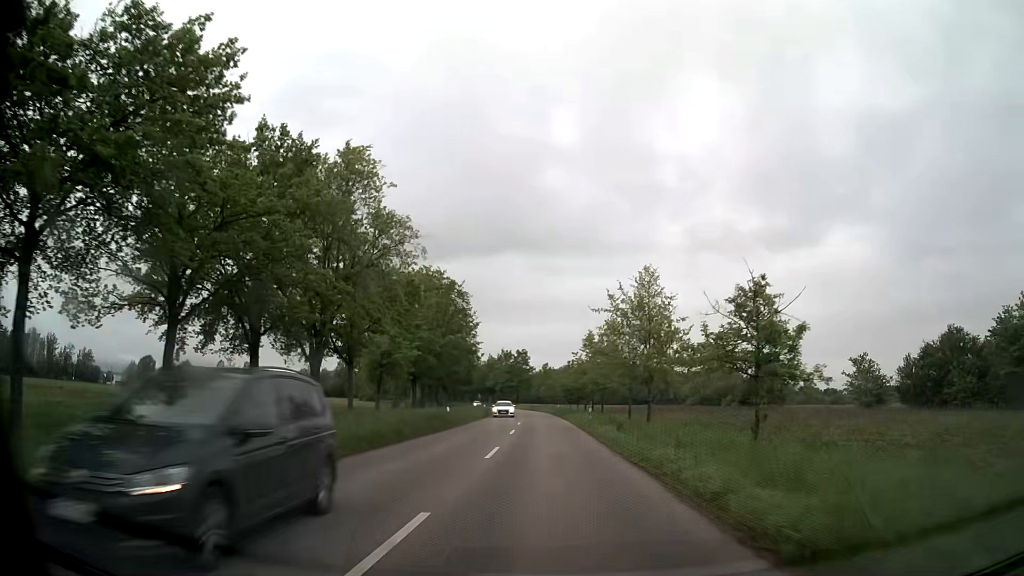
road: secondary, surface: asphalt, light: Day
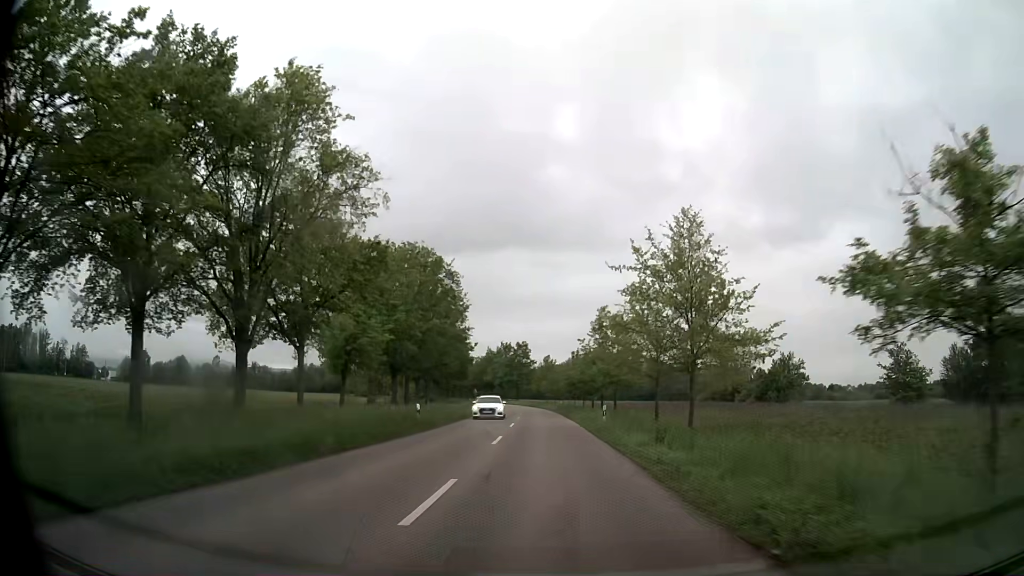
(0.0, +9.1) m; 0°
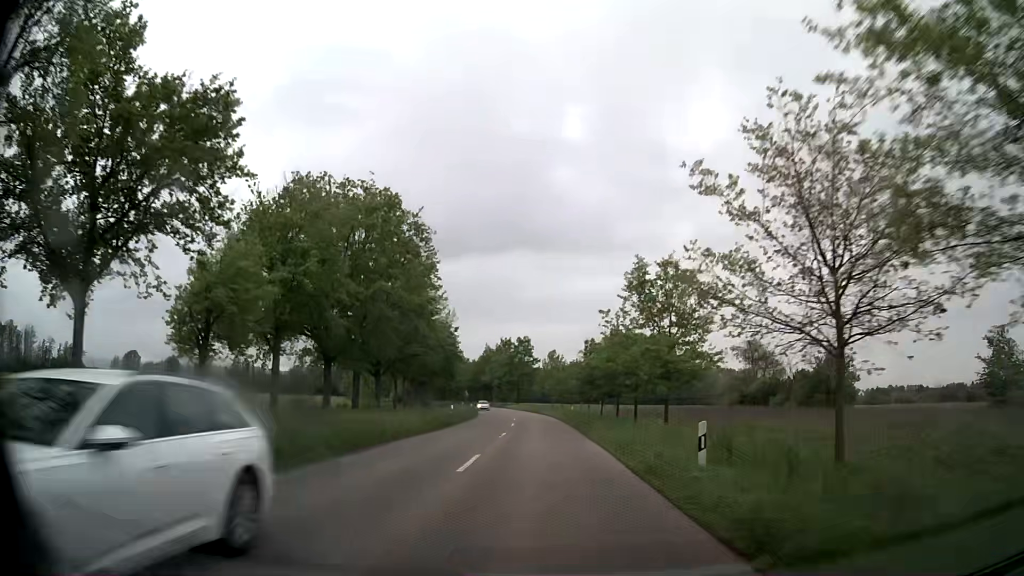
(-0.1, +18.3) m; -1°
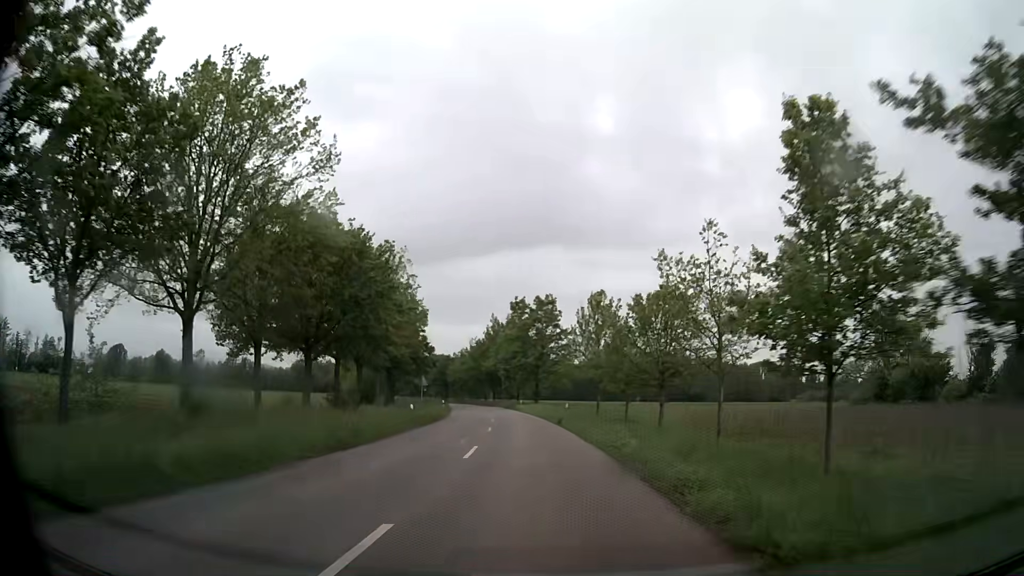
(-0.8, +45.8) m; -3°
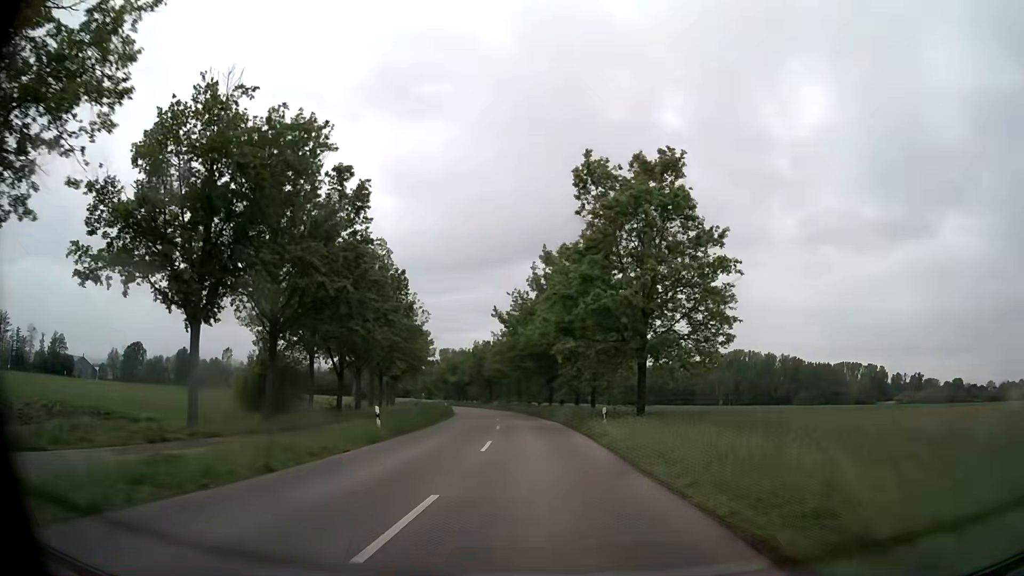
(-2.3, +45.8) m; -6°
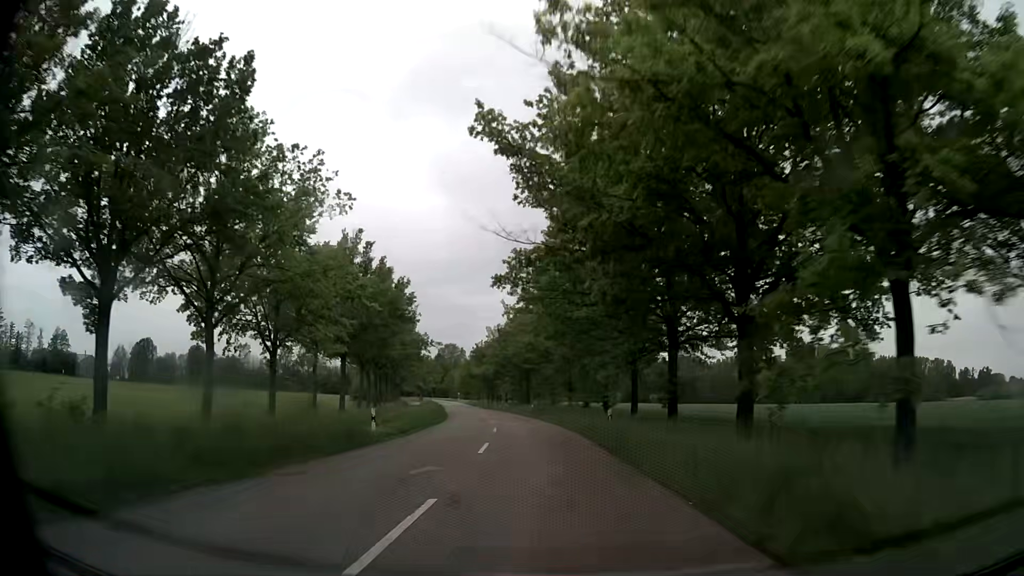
(-1.4, +36.6) m; -5°
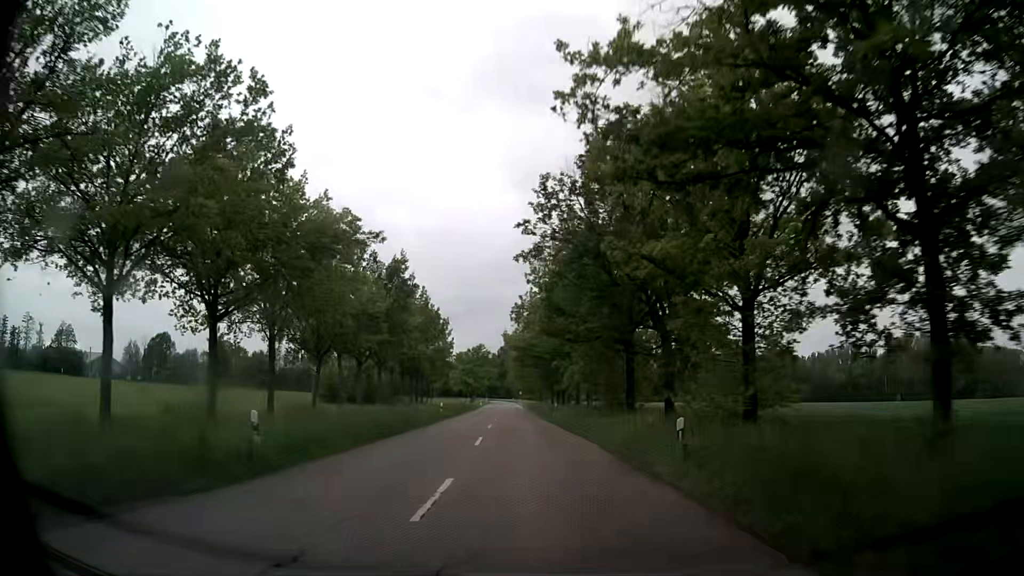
(-2.5, +45.8) m; -6°
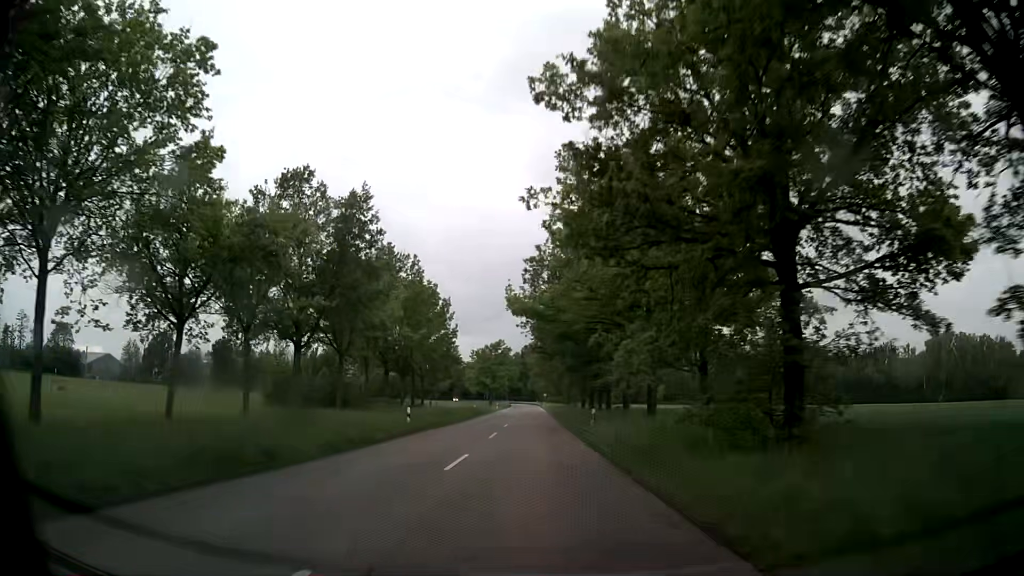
(-0.3, +18.4) m; -2°
(0, +10) (0, +20) (-1, +30) (-1, +40) (-1, +50) (-1, +60) (-2, +70) (-2, +80) (-2, +90) (-3, +100) m
